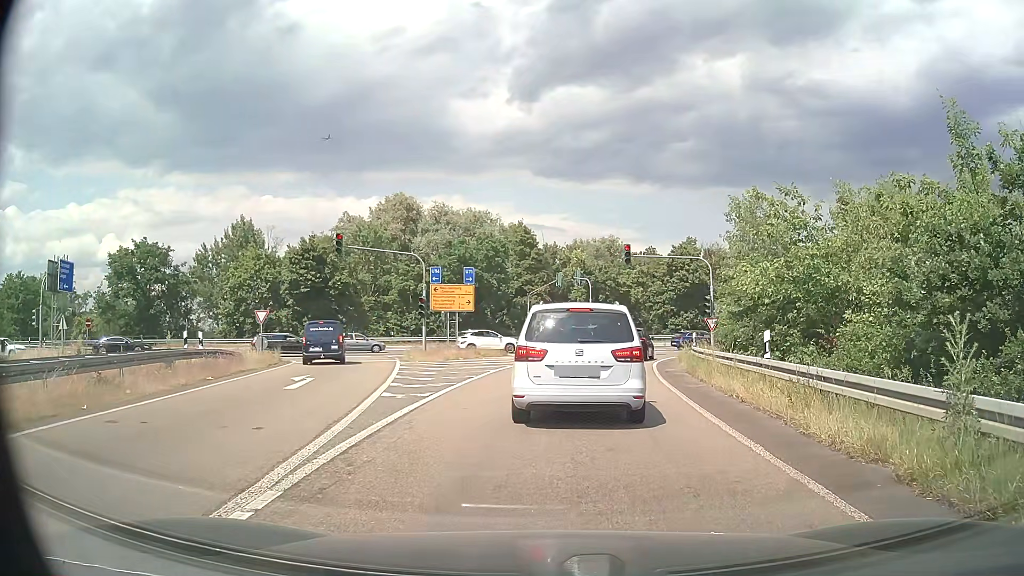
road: motorway_link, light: Day
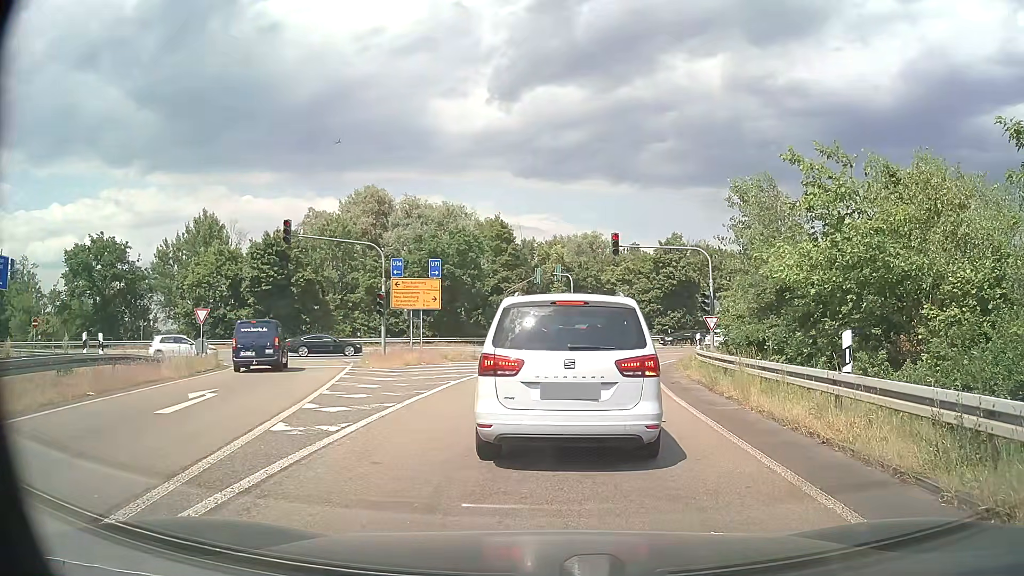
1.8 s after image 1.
(+0.1, +4.7) m; +2°
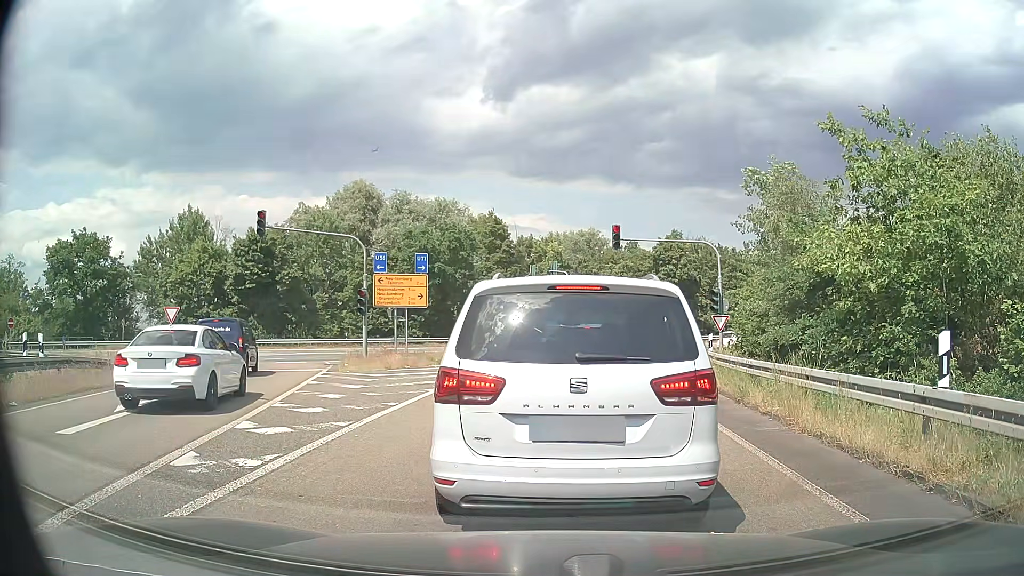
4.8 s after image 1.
(0.0, +2.4) m; -1°
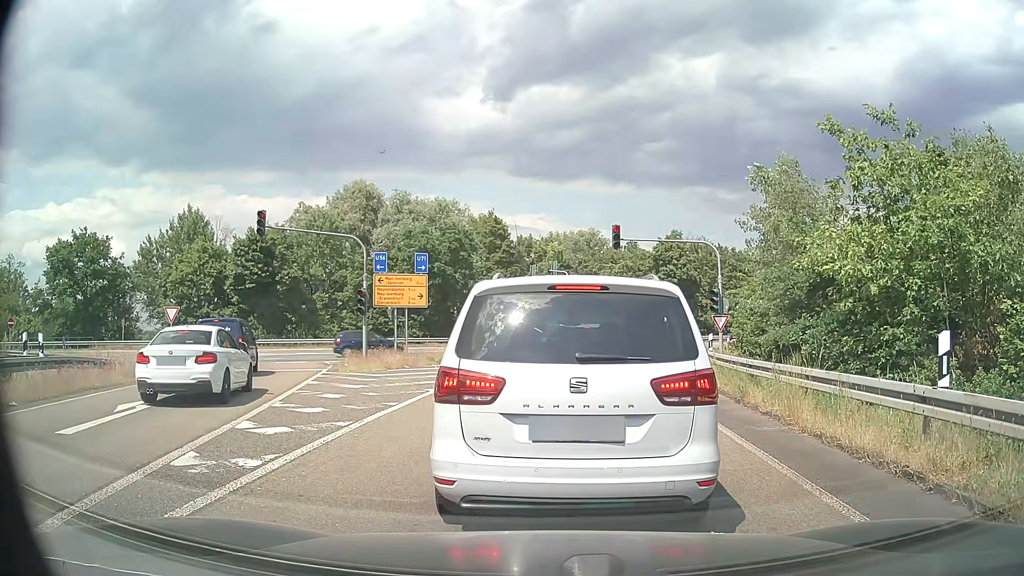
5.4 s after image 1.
(0.0, 0.0) m; 0°
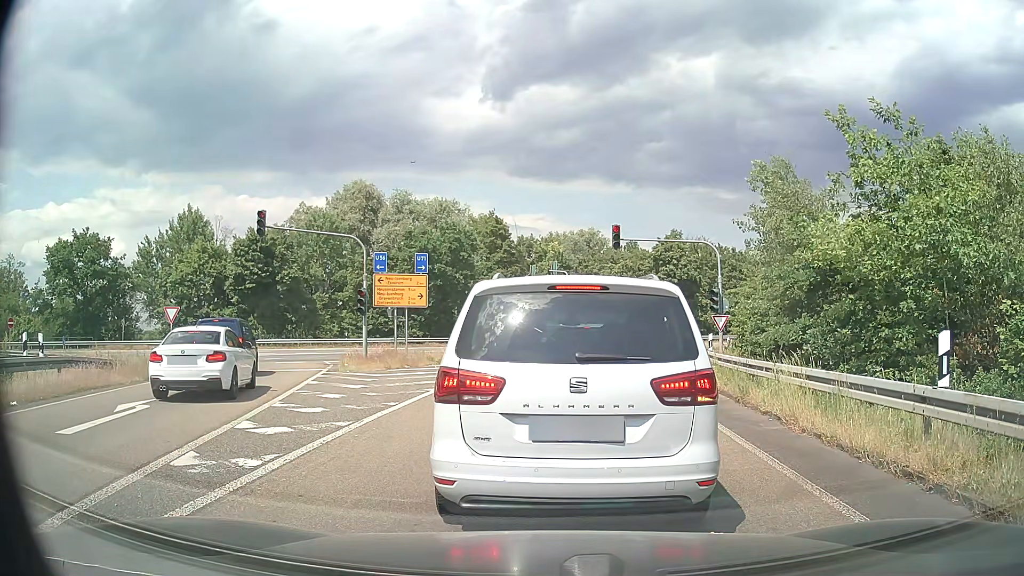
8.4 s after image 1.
(0.0, 0.0) m; 0°
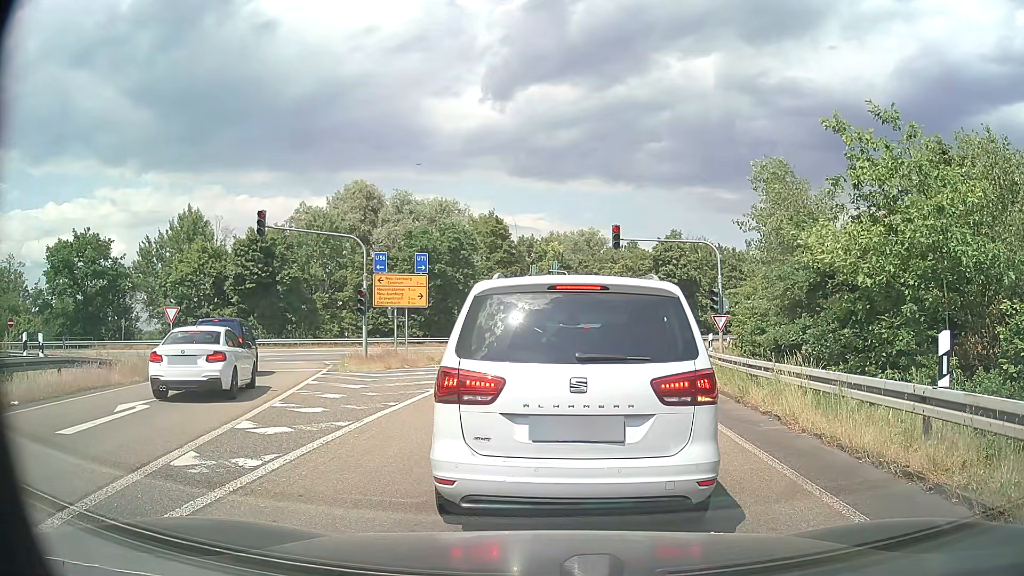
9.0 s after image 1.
(0.0, 0.0) m; 0°
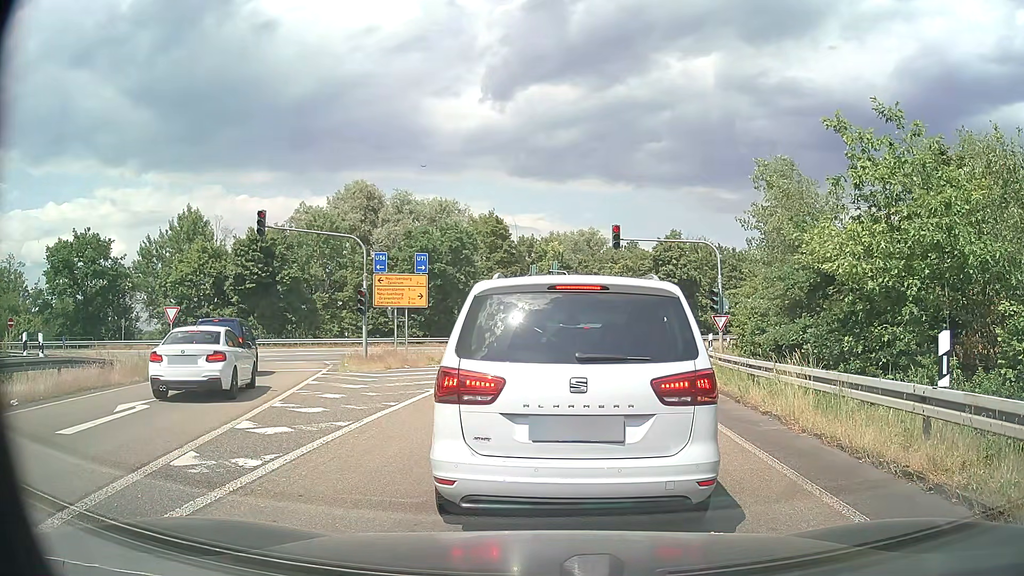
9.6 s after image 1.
(0.0, 0.0) m; 0°
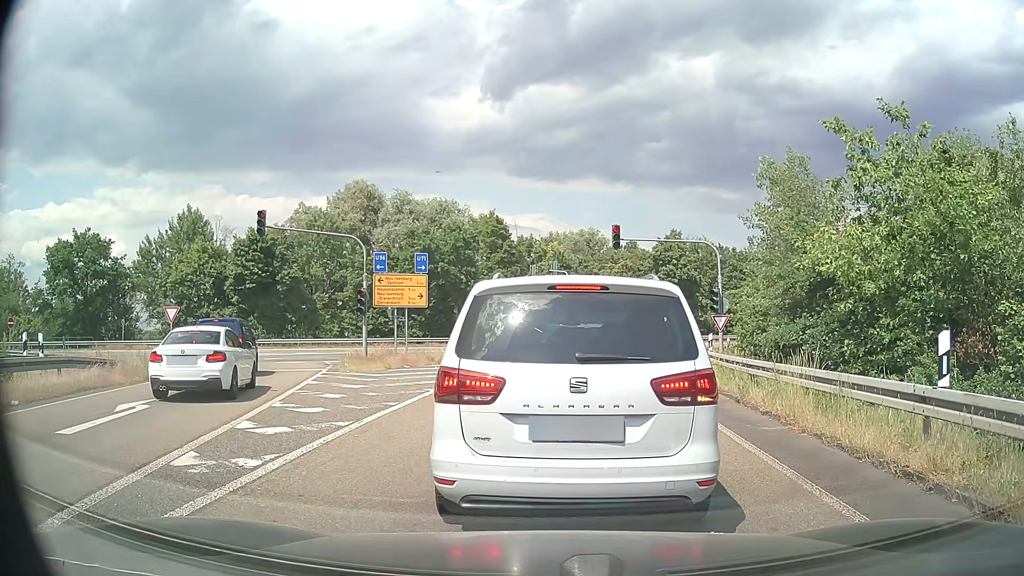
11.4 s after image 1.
(0.0, 0.0) m; 0°
(0, +10) (+1, +20) (+3, +30) (+7, +39) (+14, +46) (+23, +51) (+32, +55) (+41, +59) (+50, +63) (+59, +67) m
